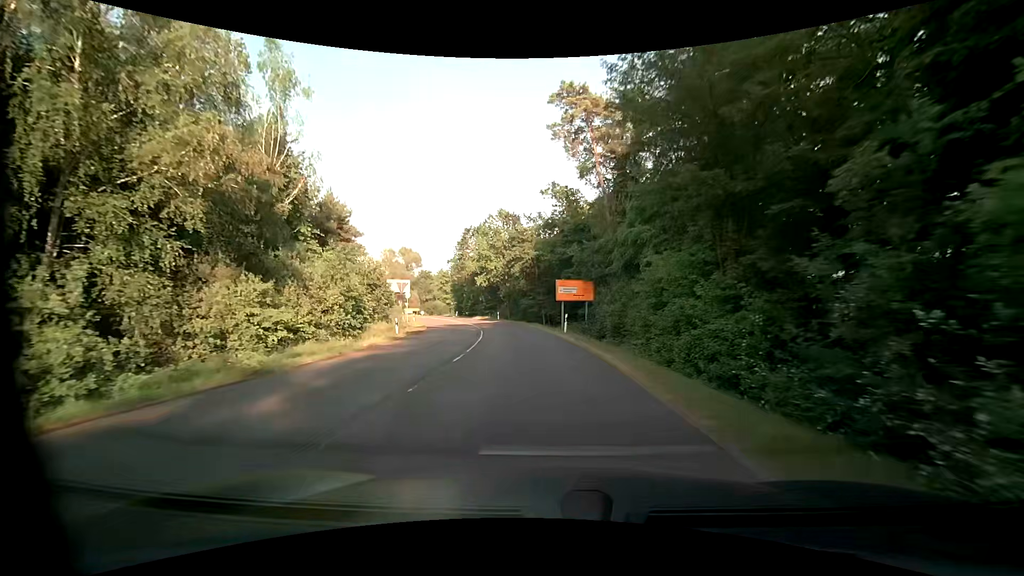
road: primary_link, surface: asphalt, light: Day
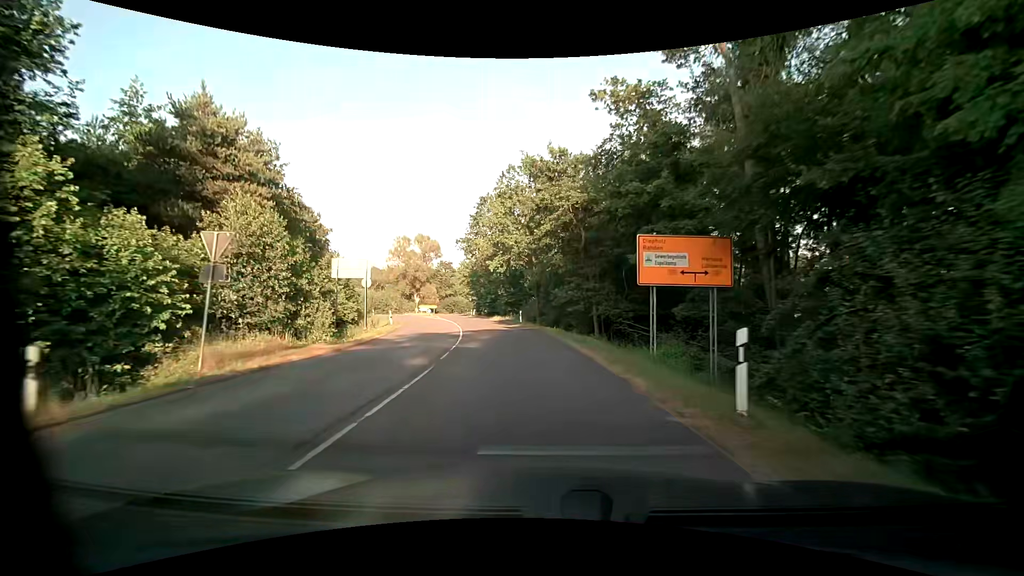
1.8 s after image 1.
(-0.3, +21.7) m; -3°
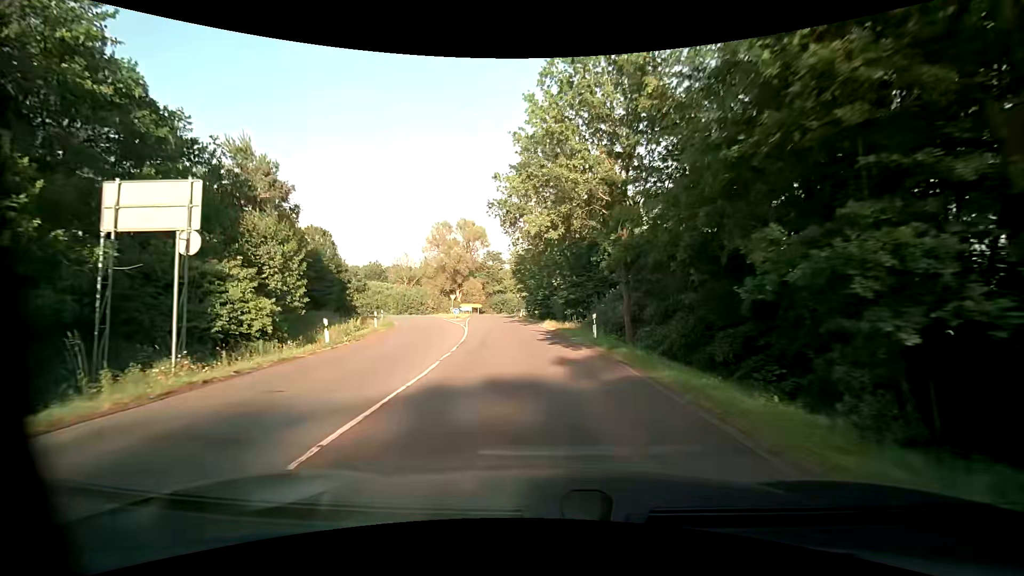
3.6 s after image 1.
(-1.3, +21.0) m; -8°
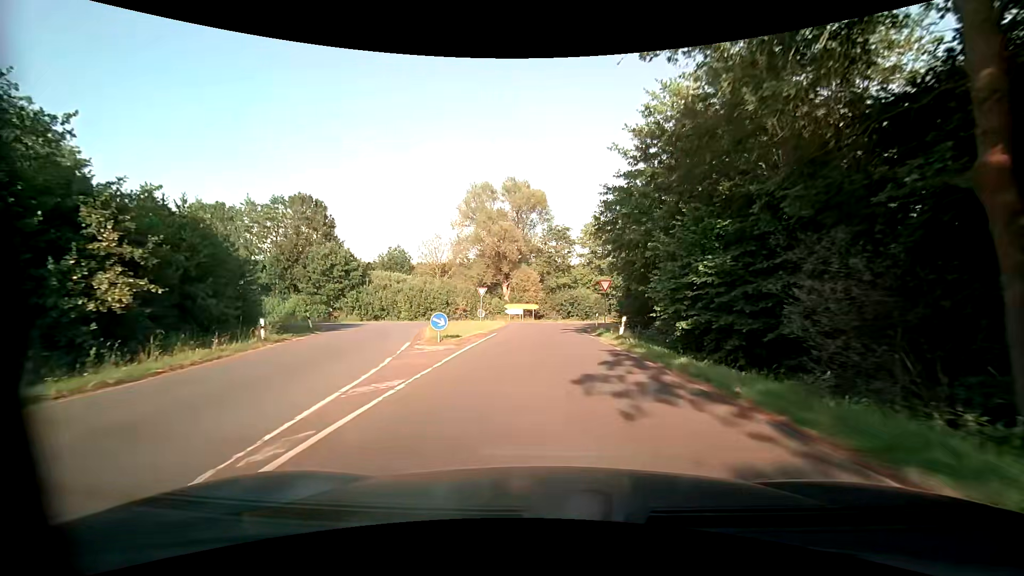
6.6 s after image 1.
(-2.5, +32.6) m; -8°
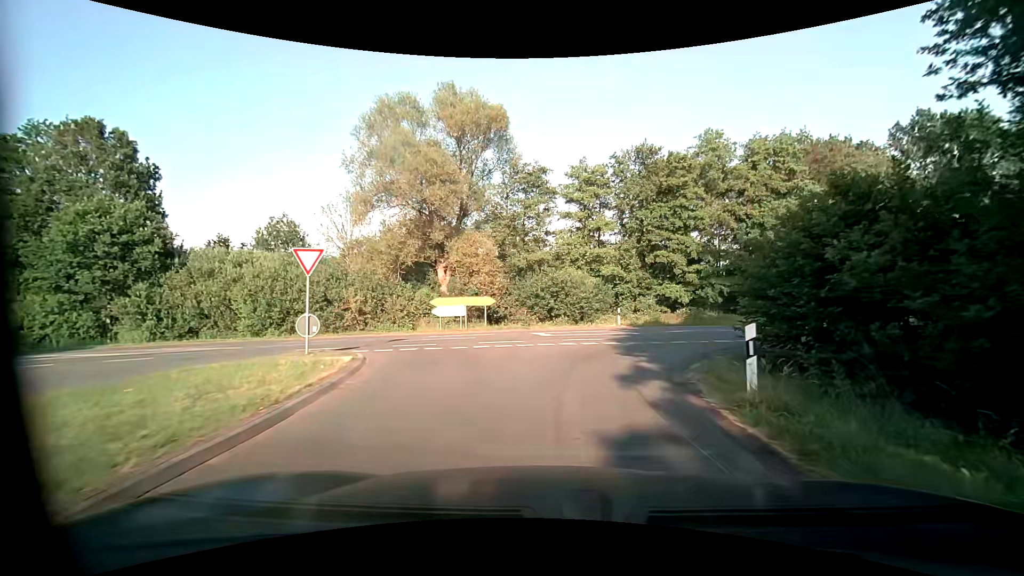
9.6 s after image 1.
(+0.2, +27.1) m; +4°
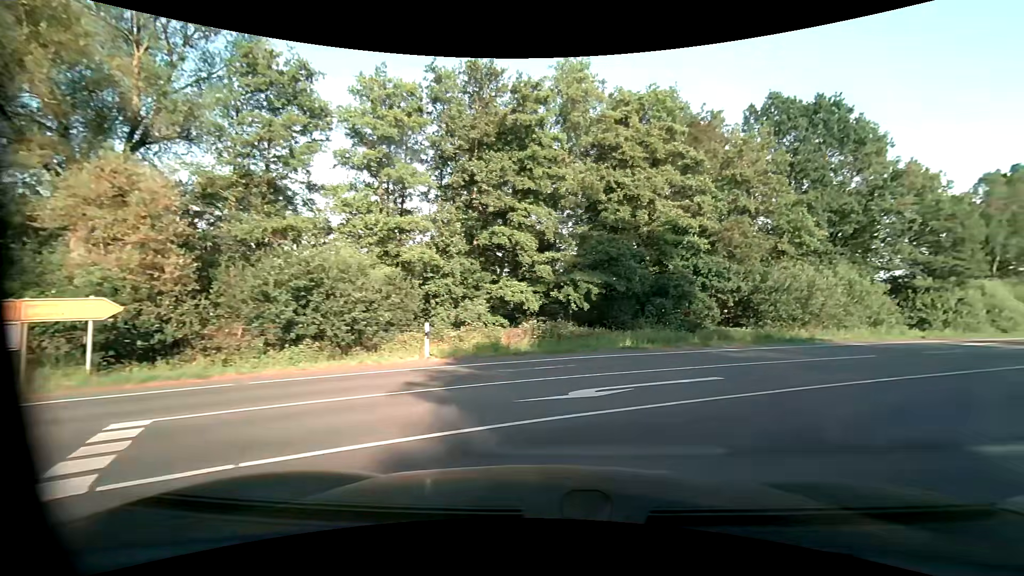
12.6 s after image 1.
(+1.7, +16.4) m; +18°
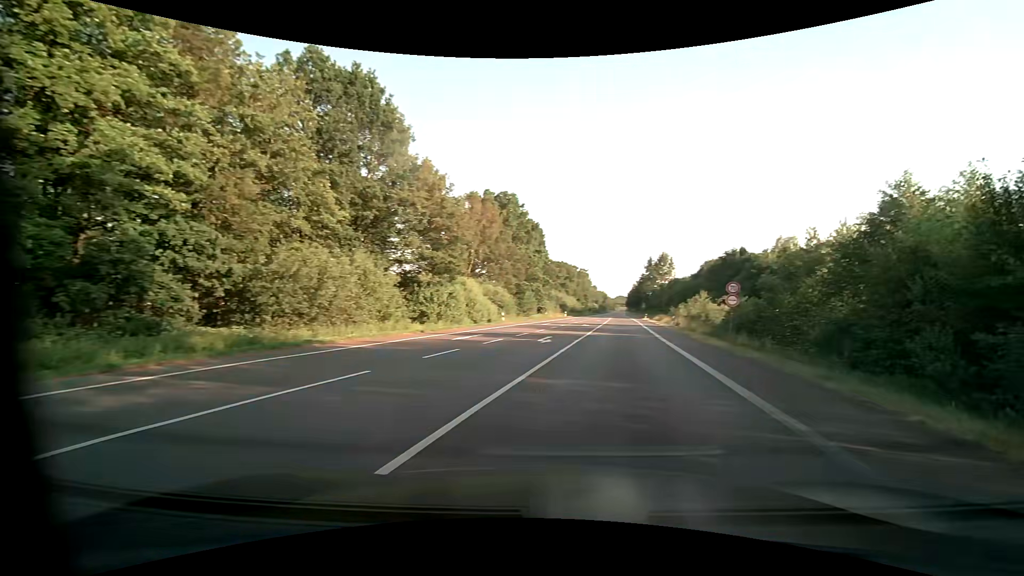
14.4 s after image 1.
(+3.8, +8.3) m; +50°
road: primary
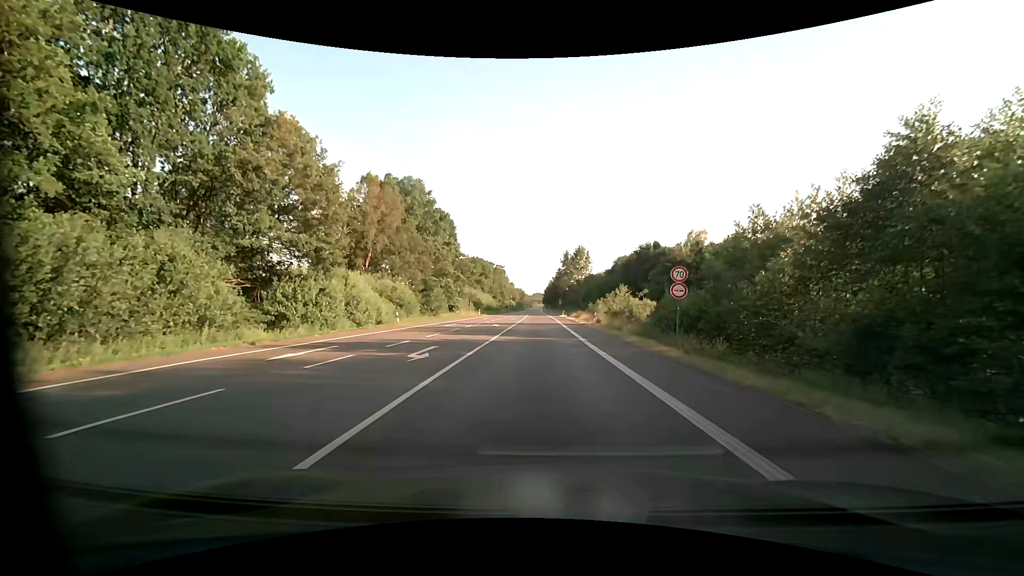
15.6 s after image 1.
(+1.1, +7.8) m; +10°
(0, +10) (0, +20) (0, +30) (0, +40) (0, +50) (0, +60) (-1, +70) (-1, +80) (-1, +90) (-1, +100) m
